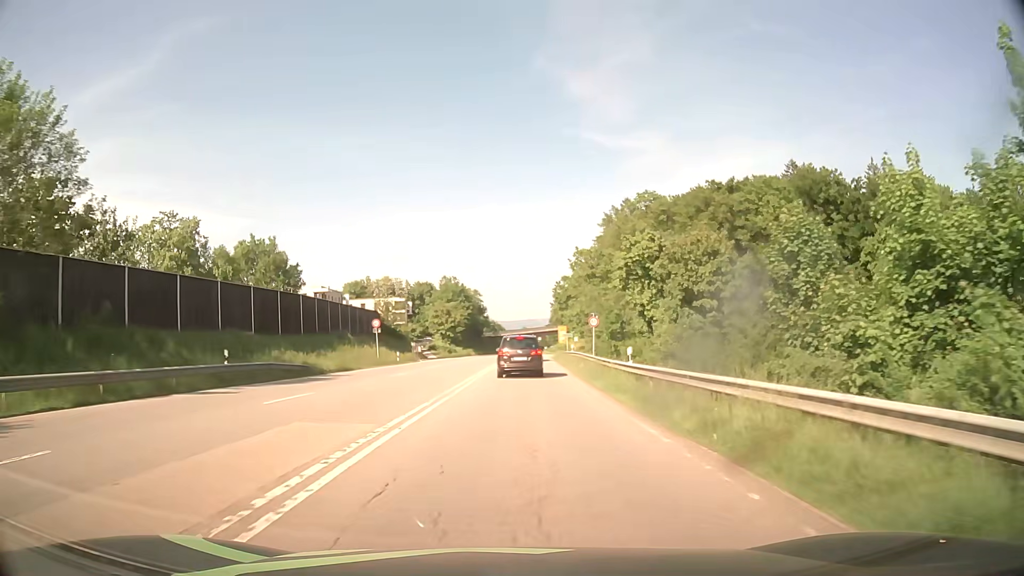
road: secondary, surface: asphalt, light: Day
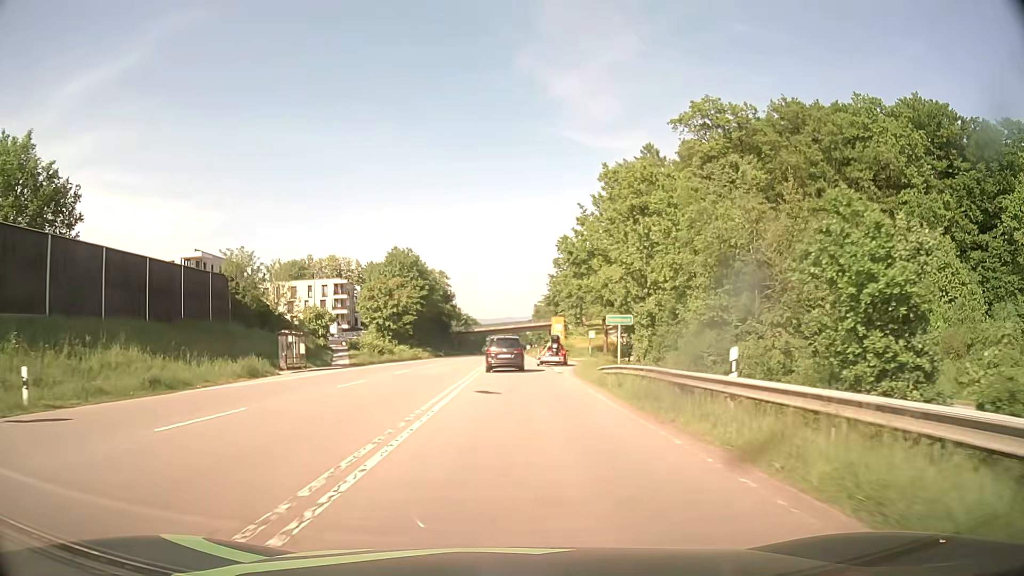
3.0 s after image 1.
(+0.8, +43.3) m; +2°
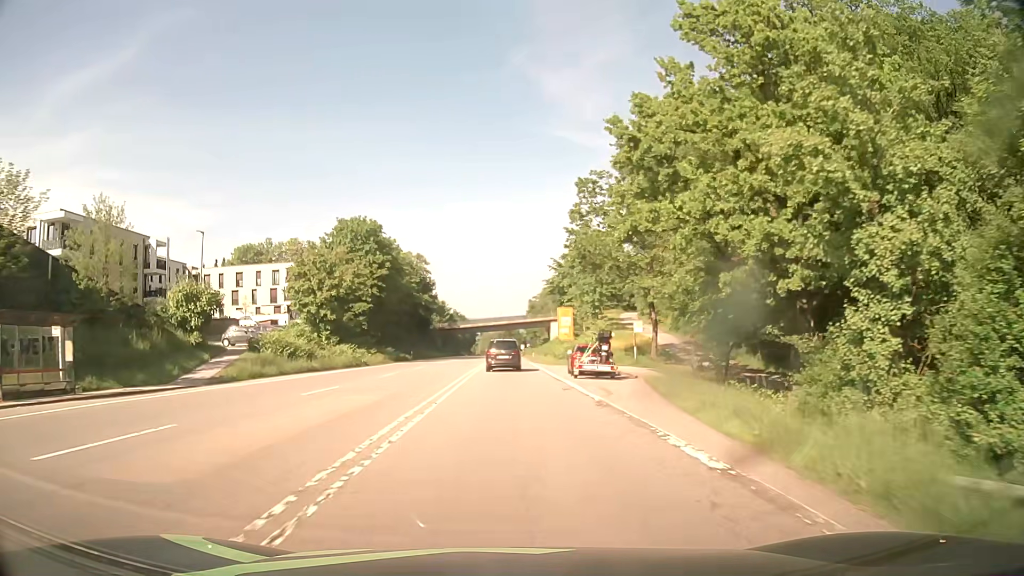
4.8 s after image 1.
(+0.2, +25.8) m; +1°
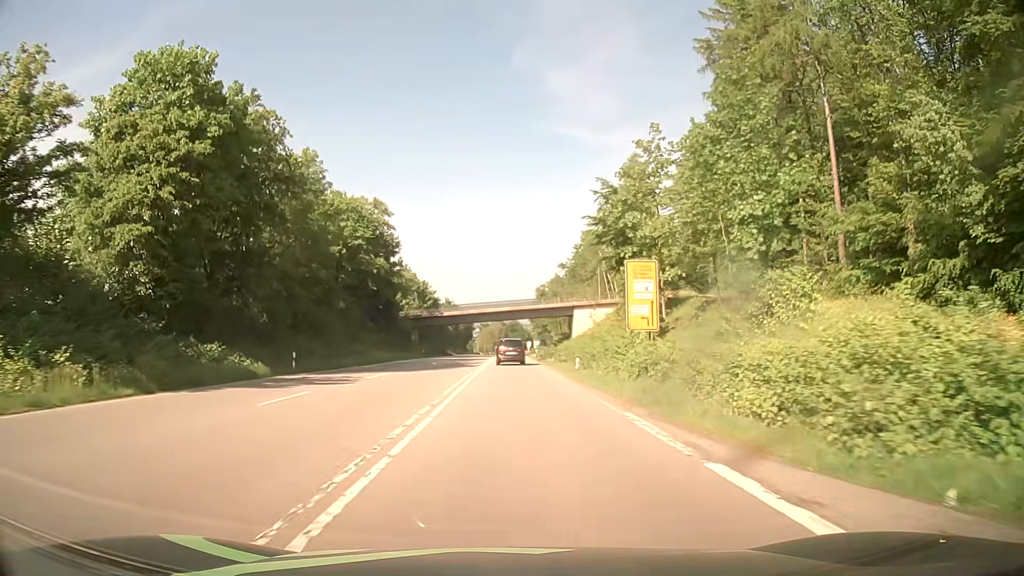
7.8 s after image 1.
(-0.3, +43.5) m; 0°
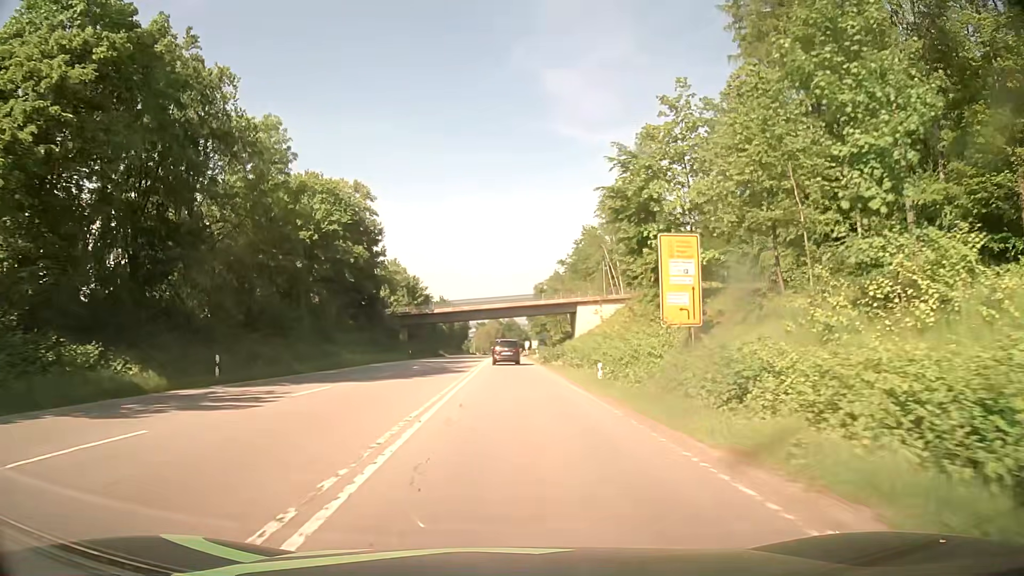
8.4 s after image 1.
(0.0, +8.8) m; 0°
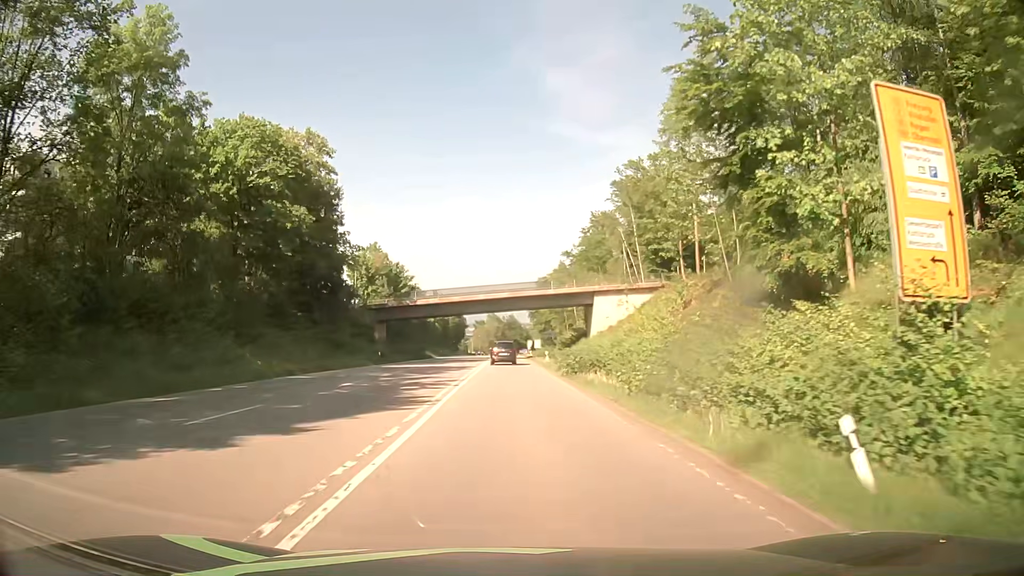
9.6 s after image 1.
(0.0, +17.7) m; 0°
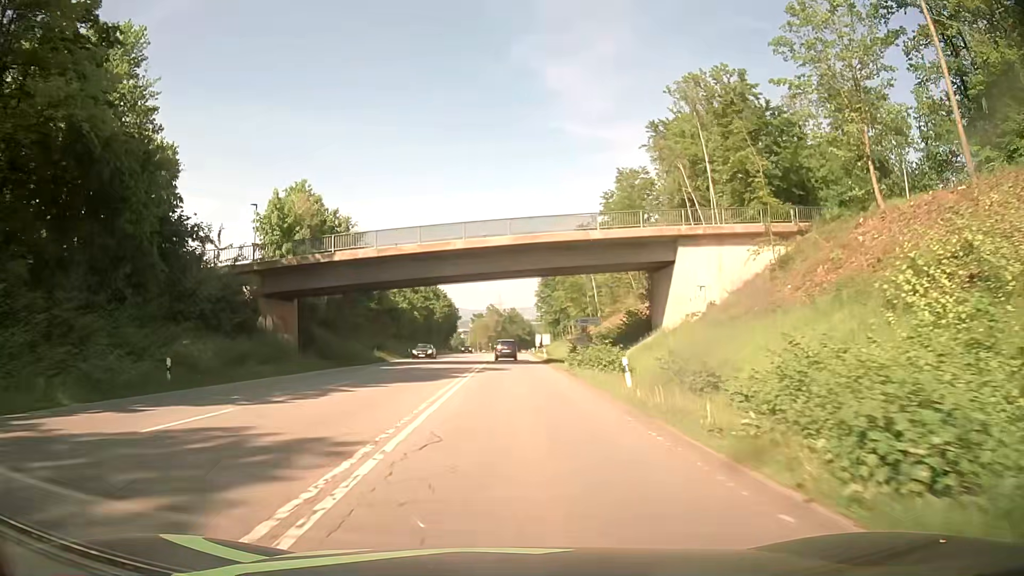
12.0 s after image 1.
(-0.2, +36.0) m; 0°
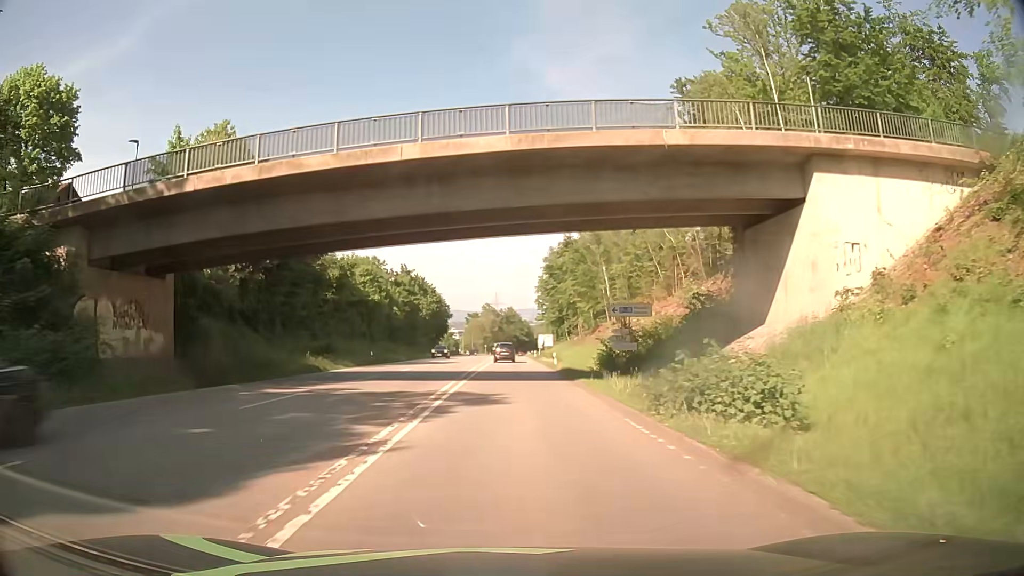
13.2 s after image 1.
(-0.1, +18.3) m; 0°
(0, +10) (0, +20) (0, +30) (0, +40) (0, +50) (0, +60) (0, +70) (0, +80) (0, +90) (+1, +100) m
